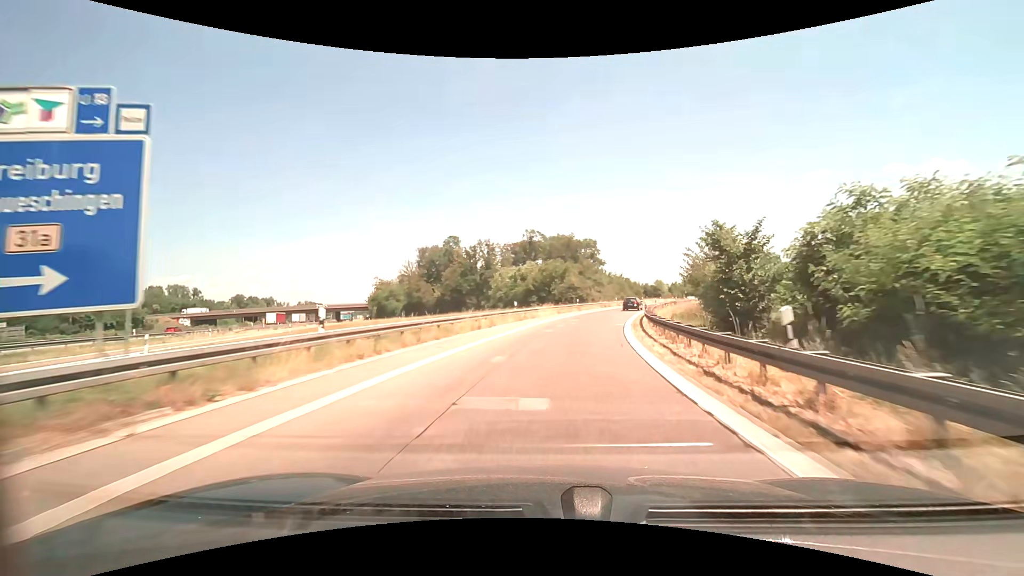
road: motorway_link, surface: asphalt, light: Day
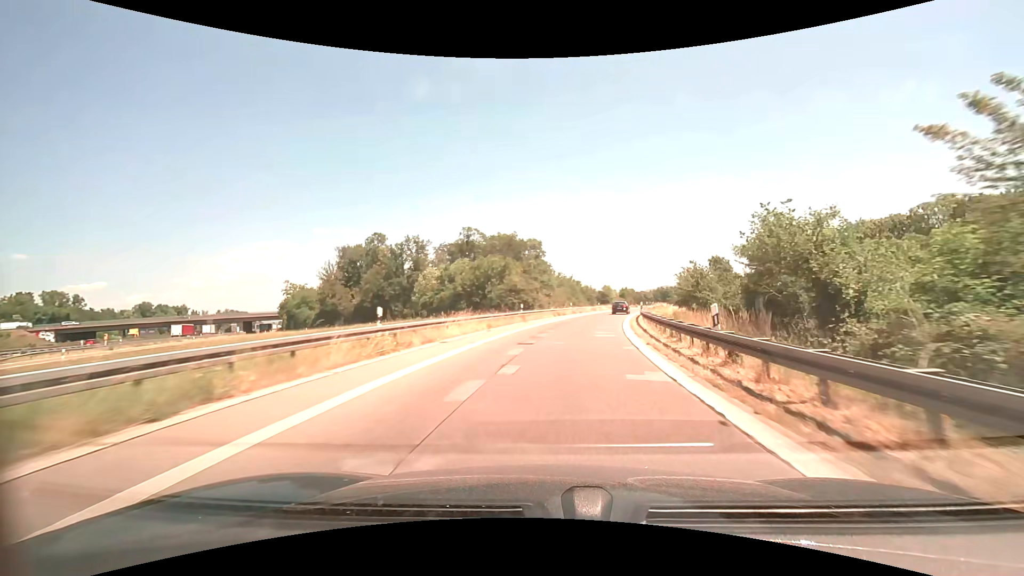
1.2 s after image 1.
(+1.0, +20.2) m; +6°
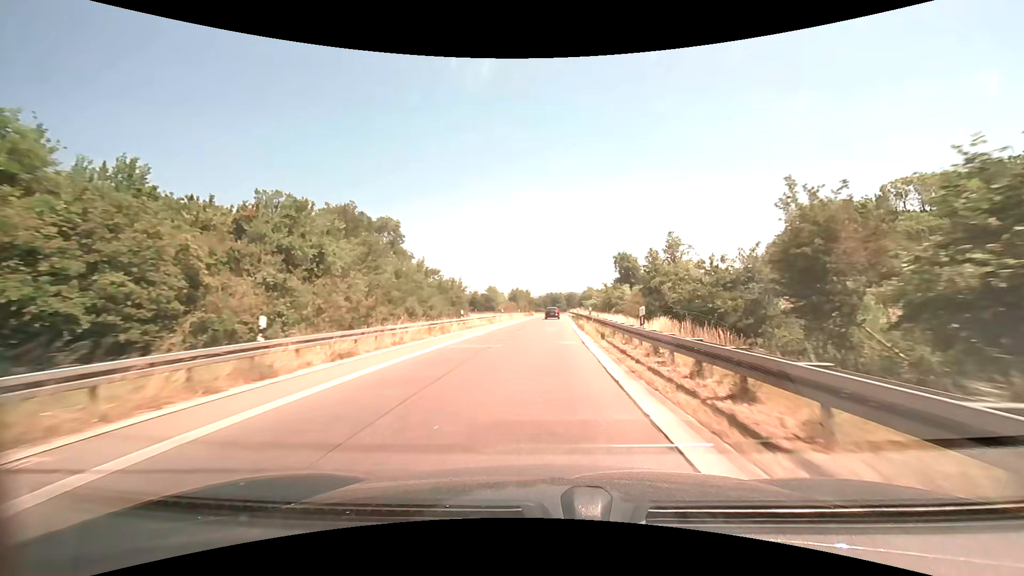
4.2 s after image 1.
(+7.0, +50.0) m; +13°
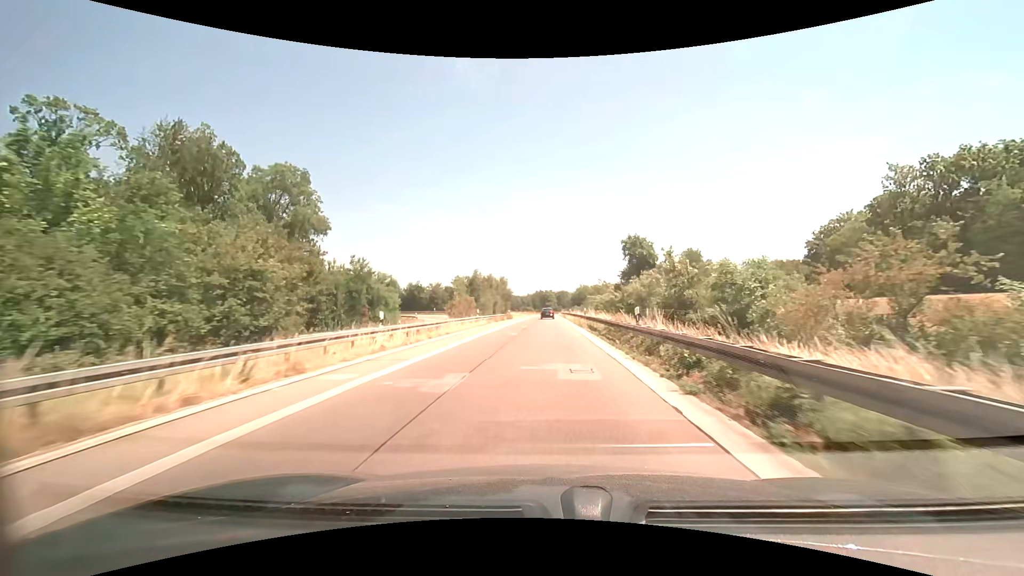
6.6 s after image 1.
(+0.4, +41.4) m; +1°
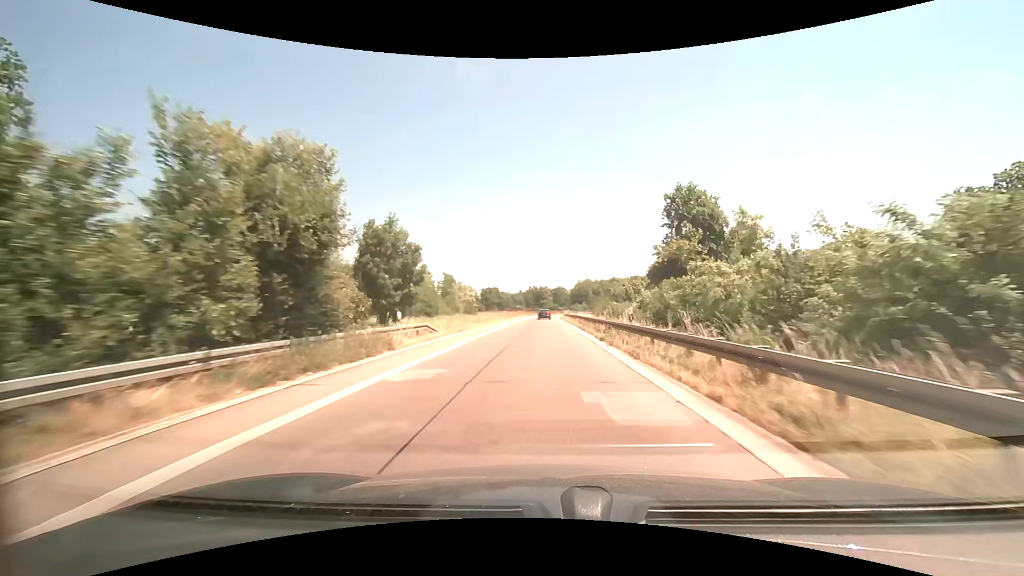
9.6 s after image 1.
(+0.4, +54.4) m; +1°
